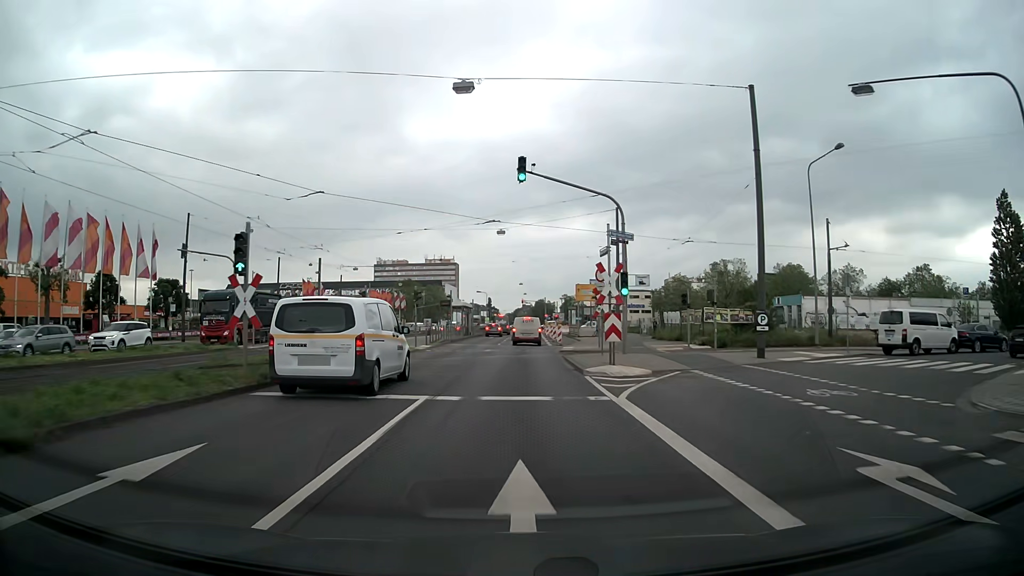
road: primary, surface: asphalt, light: Day
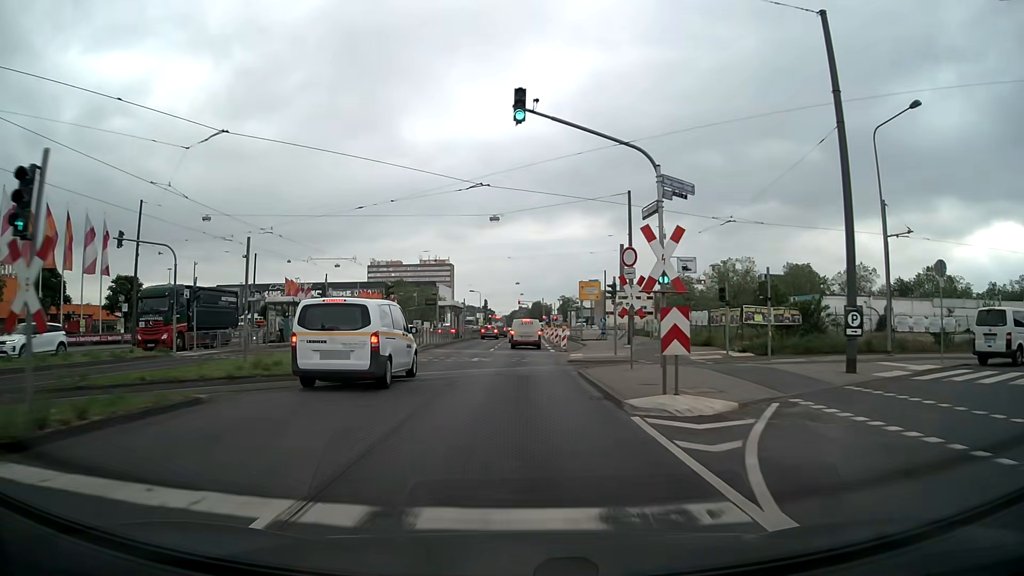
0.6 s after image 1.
(0.0, +7.6) m; 0°
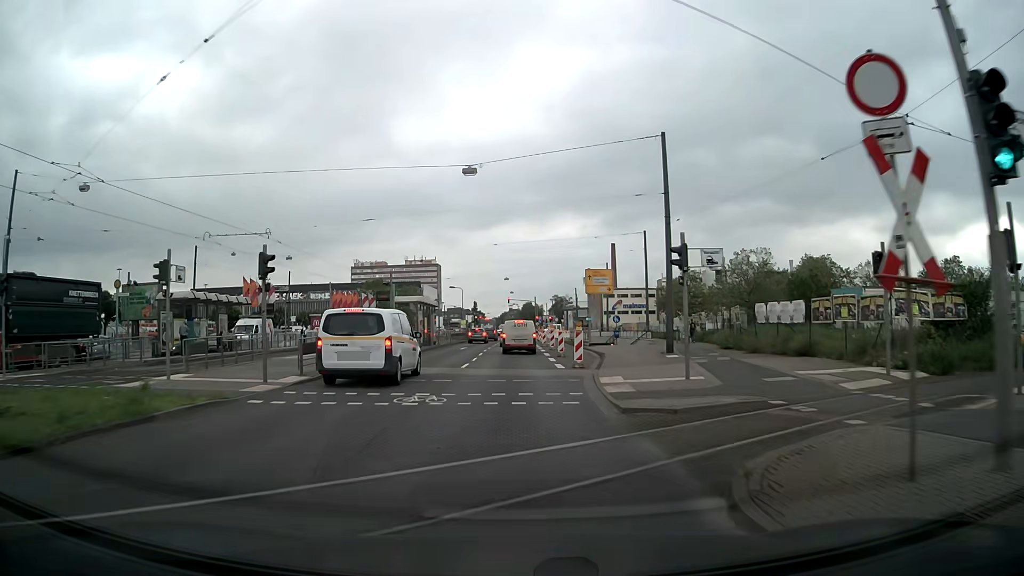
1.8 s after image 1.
(+0.1, +14.3) m; +1°
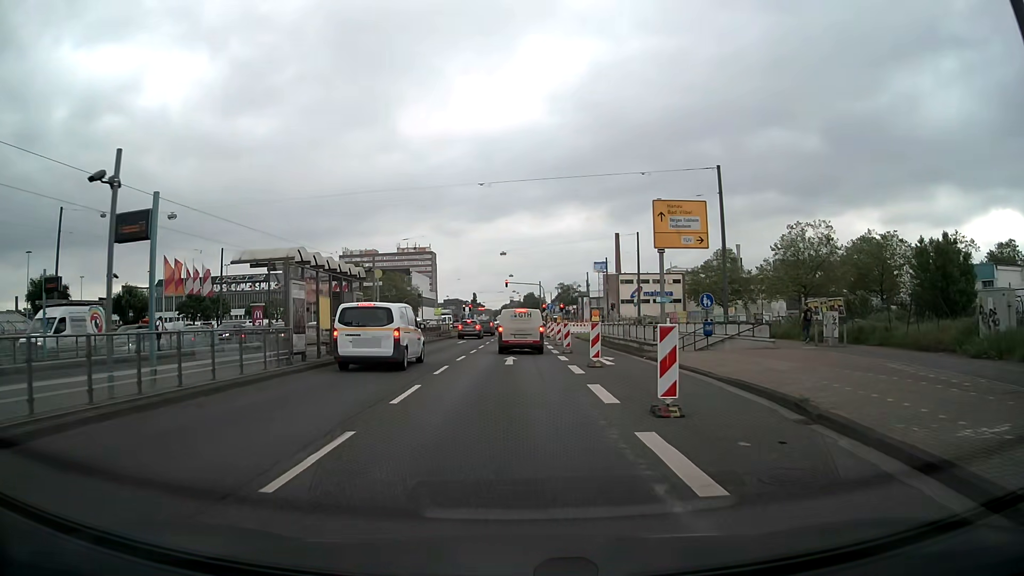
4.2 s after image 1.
(+0.1, +24.5) m; 0°
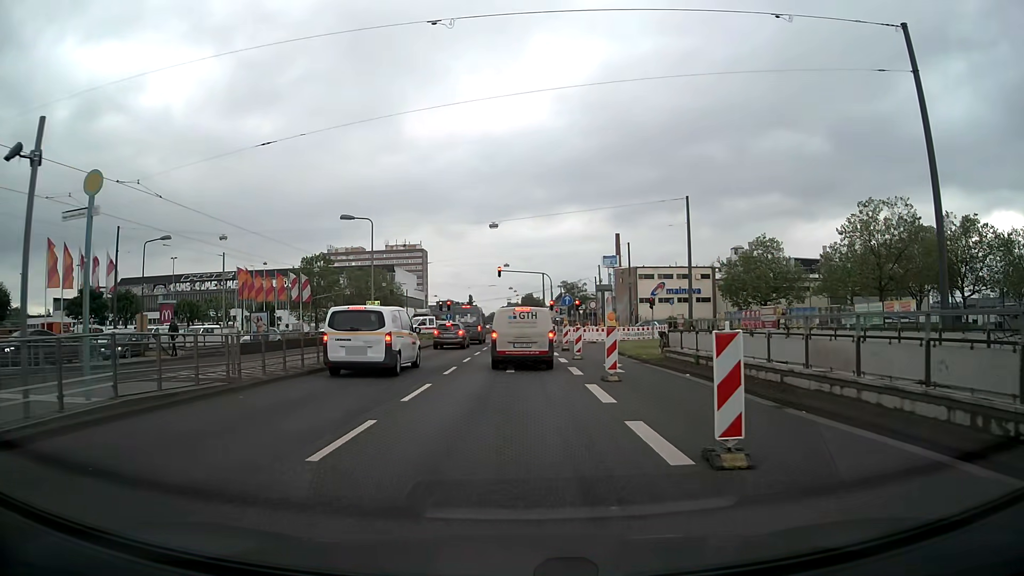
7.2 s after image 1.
(0.0, +22.3) m; 0°
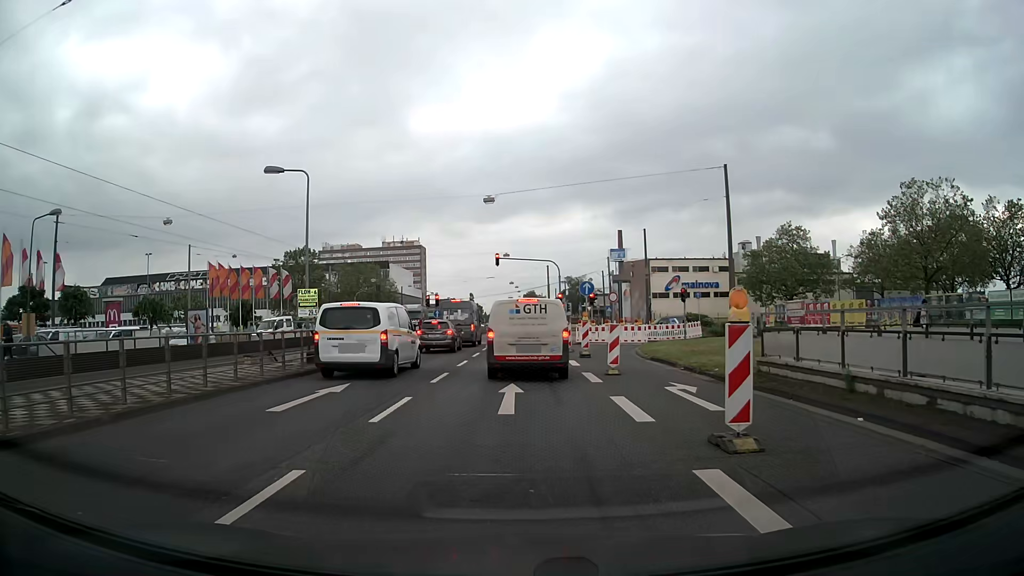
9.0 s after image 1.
(0.0, +9.3) m; 0°
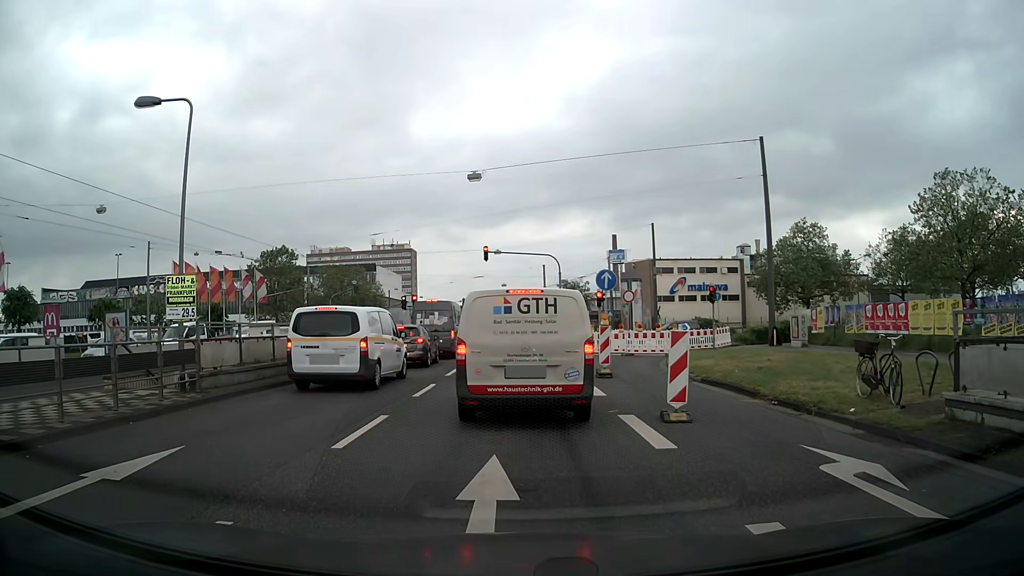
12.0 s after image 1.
(0.0, +7.4) m; -1°
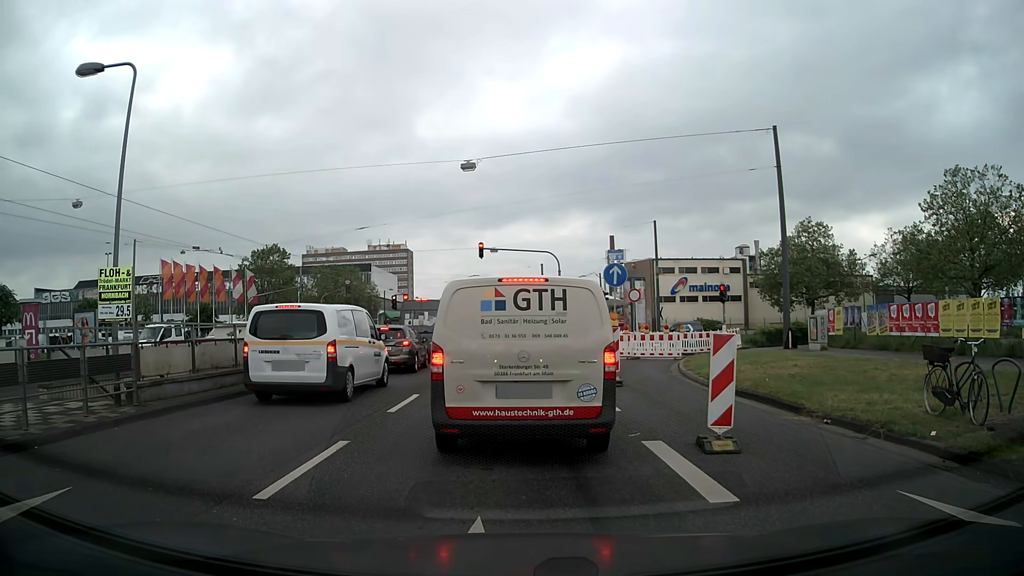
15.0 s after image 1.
(0.0, +2.2) m; 0°
